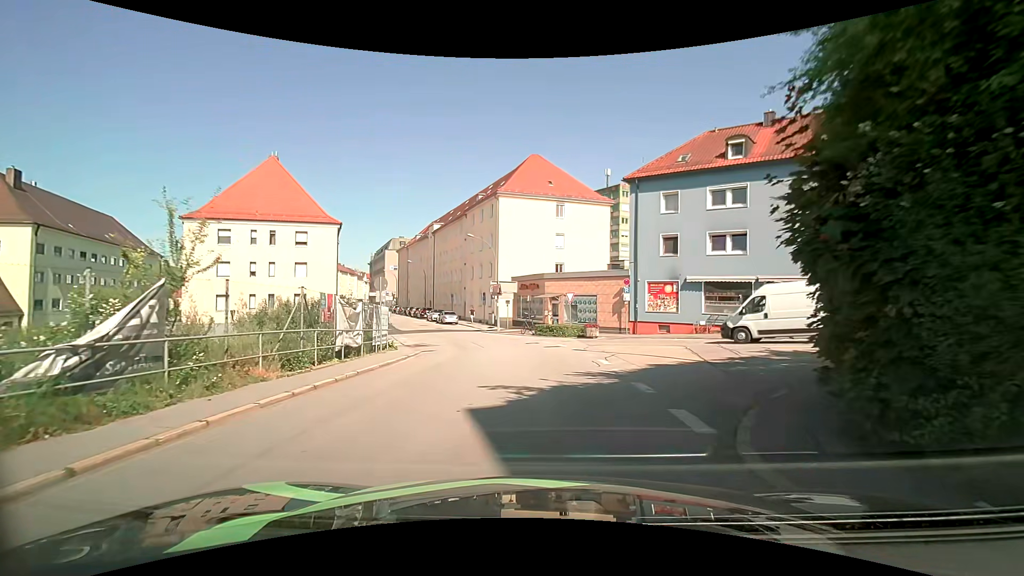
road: tertiary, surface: asphalt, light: Day
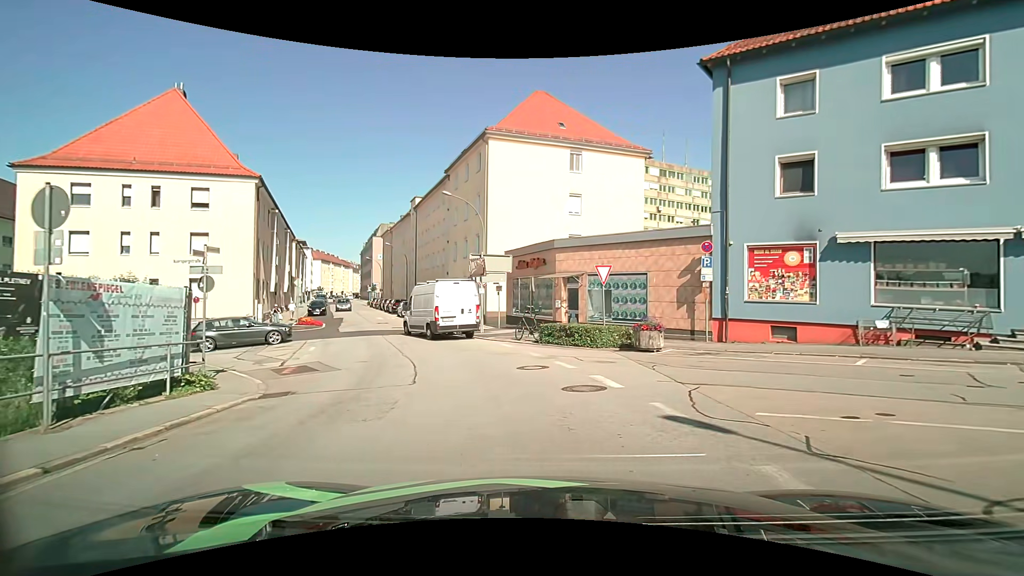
(-0.2, +14.6) m; -1°
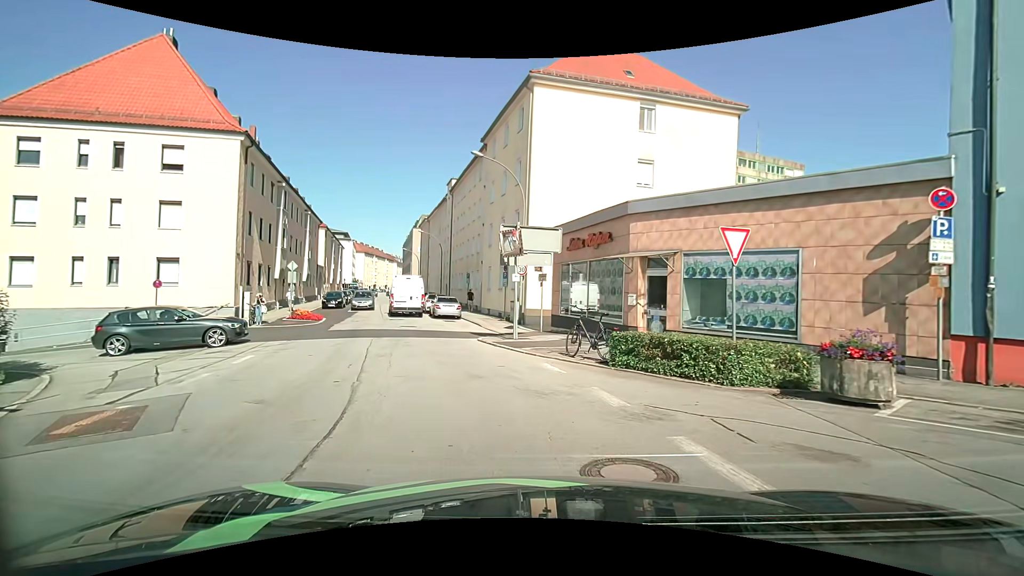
(-0.3, +8.0) m; -5°
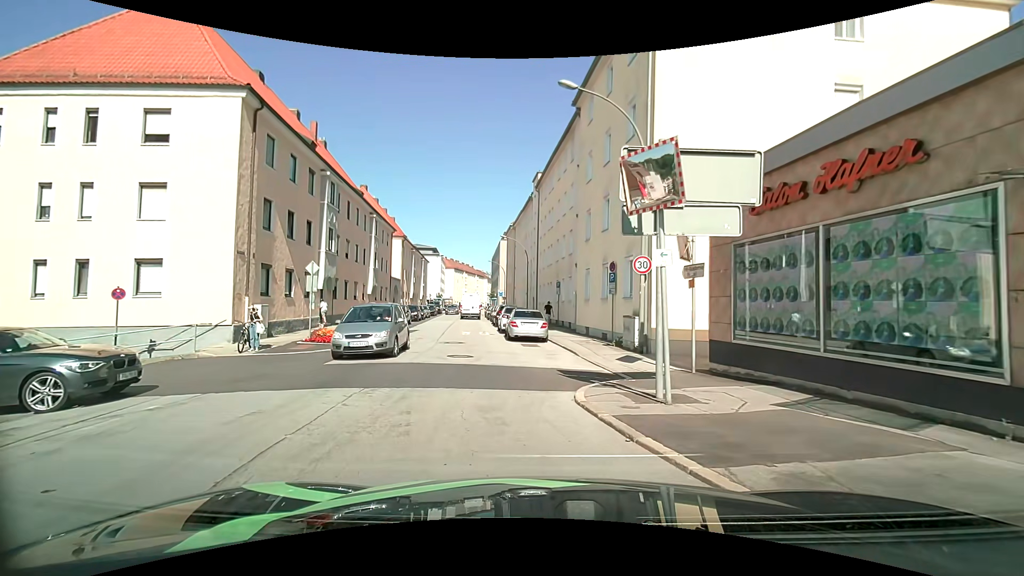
(-0.9, +9.4) m; -9°
